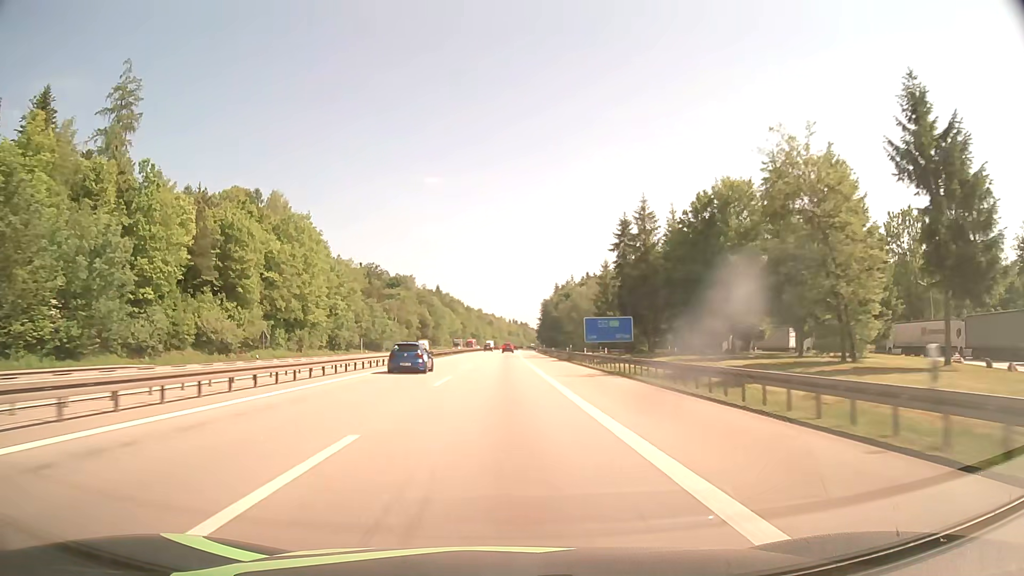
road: motorway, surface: asphalt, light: Day
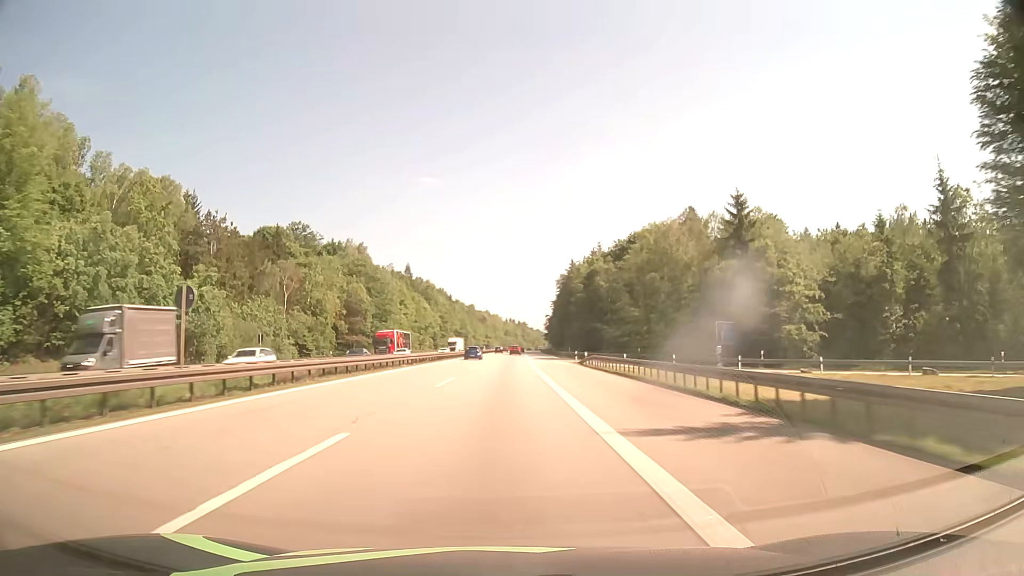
(+0.4, +90.1) m; 0°
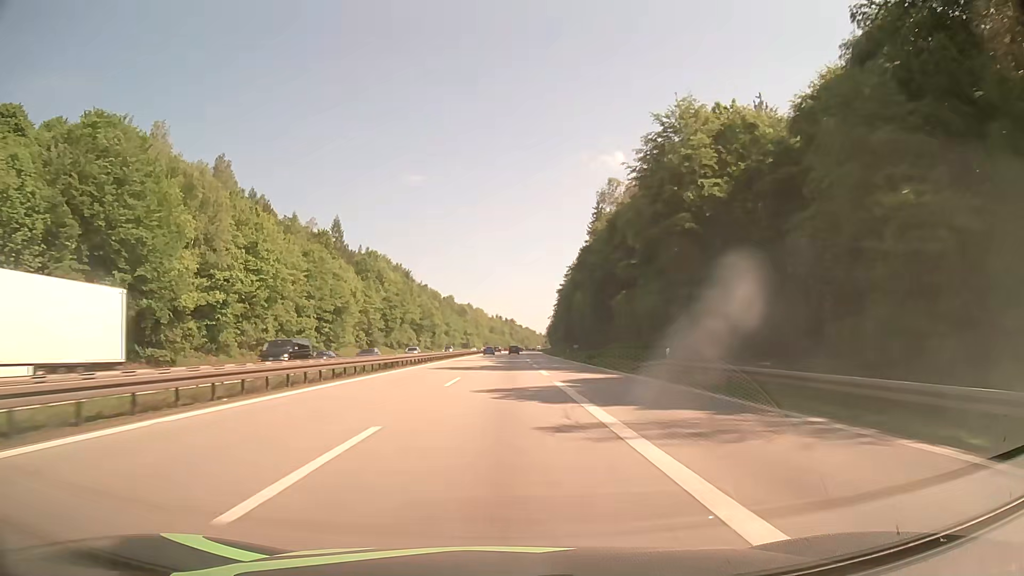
(+0.7, +89.5) m; +1°
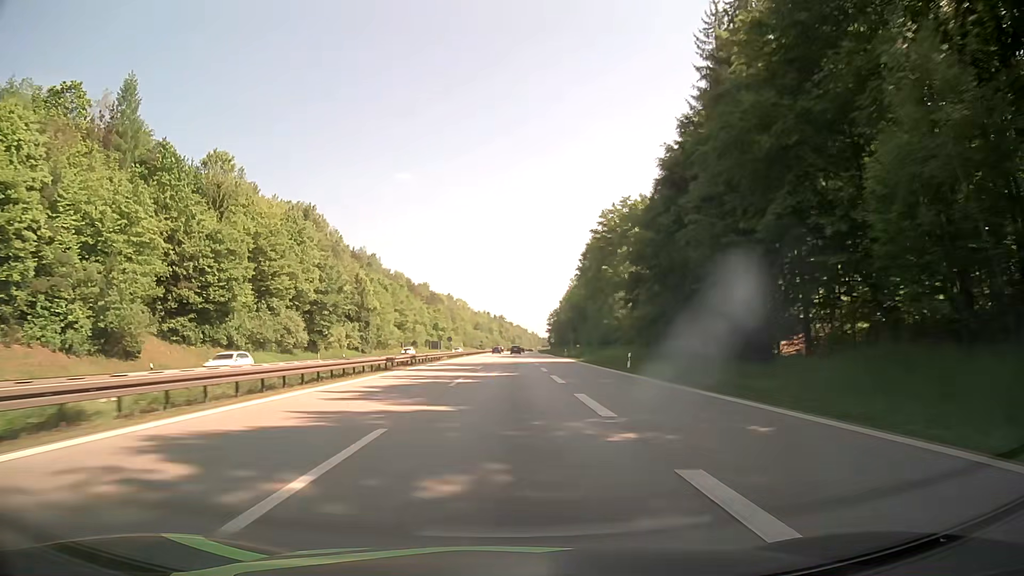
(+0.6, +91.1) m; +1°
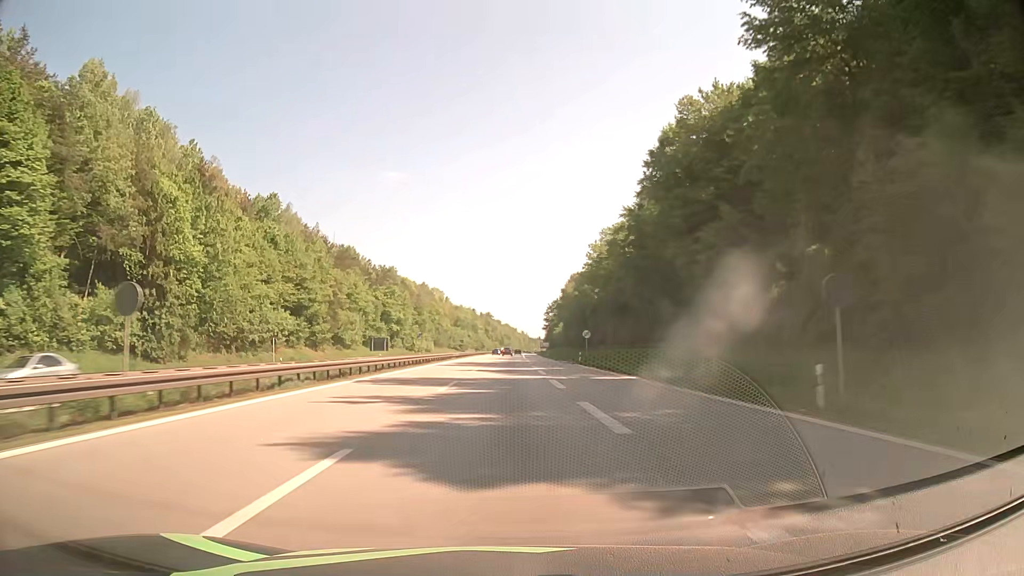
(+0.4, +74.5) m; +1°
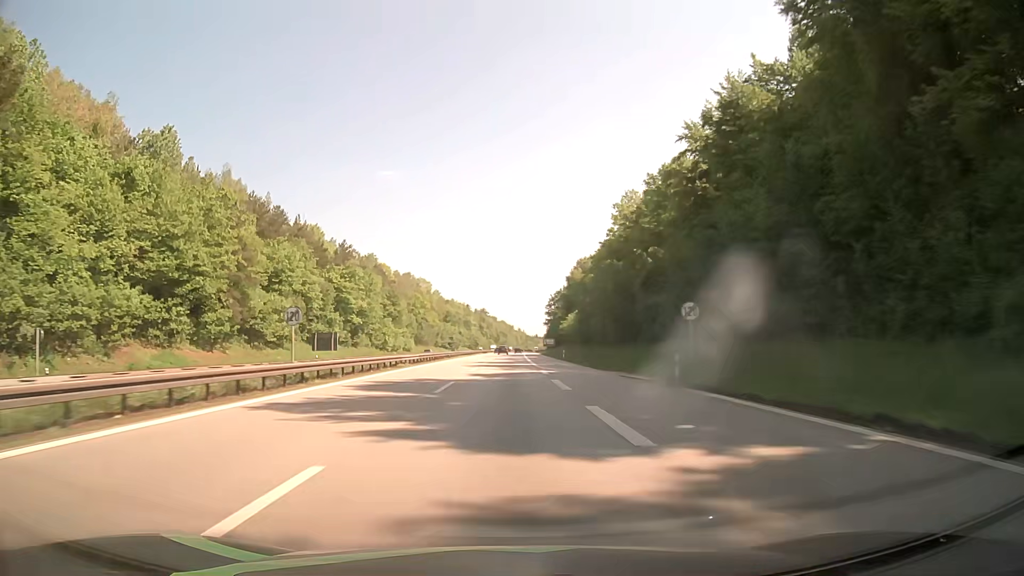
(0.0, +37.6) m; 0°
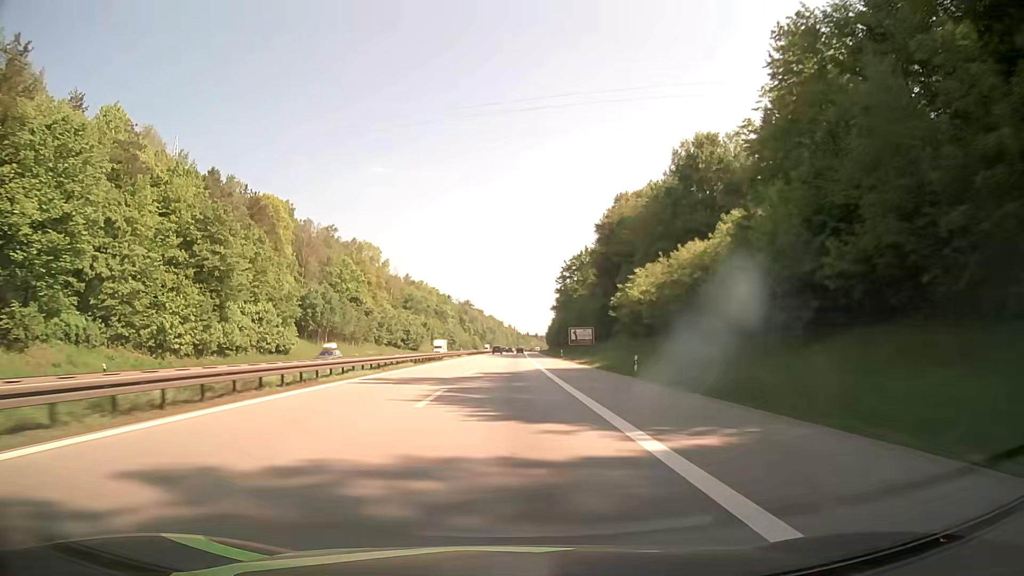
(+0.7, +94.8) m; +1°
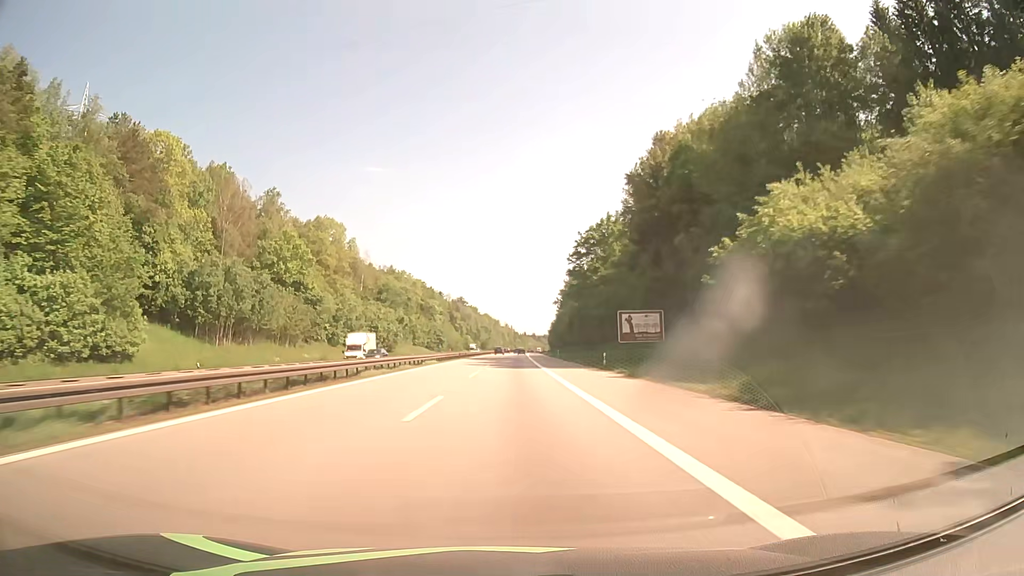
(+0.2, +38.1) m; +1°
(0, +10) (0, +20) (0, +30) (0, +40) (0, +50) (0, +60) (0, +70) (0, +80) (+1, +90) (+1, +100) m
